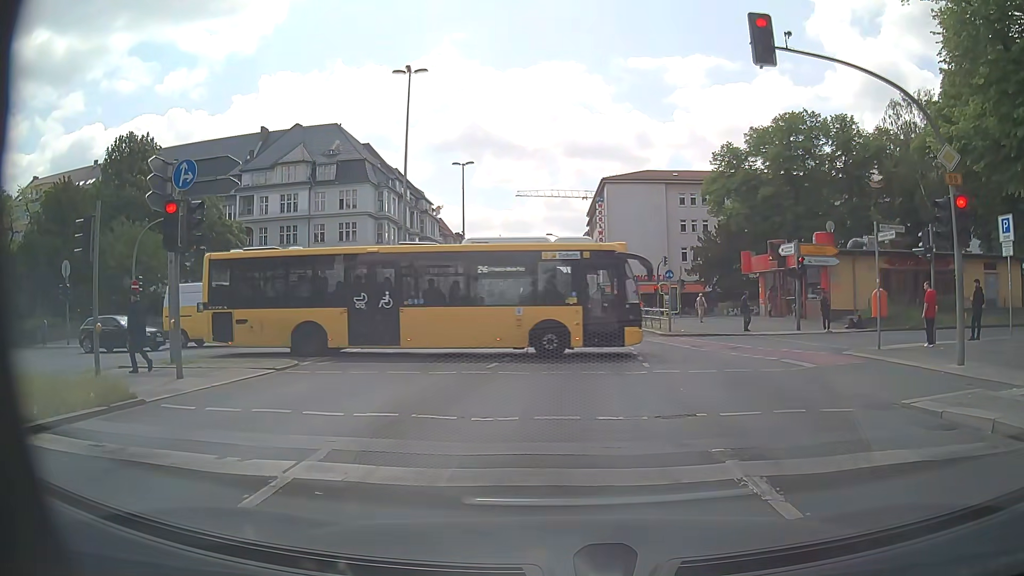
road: primary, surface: asphalt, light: Day
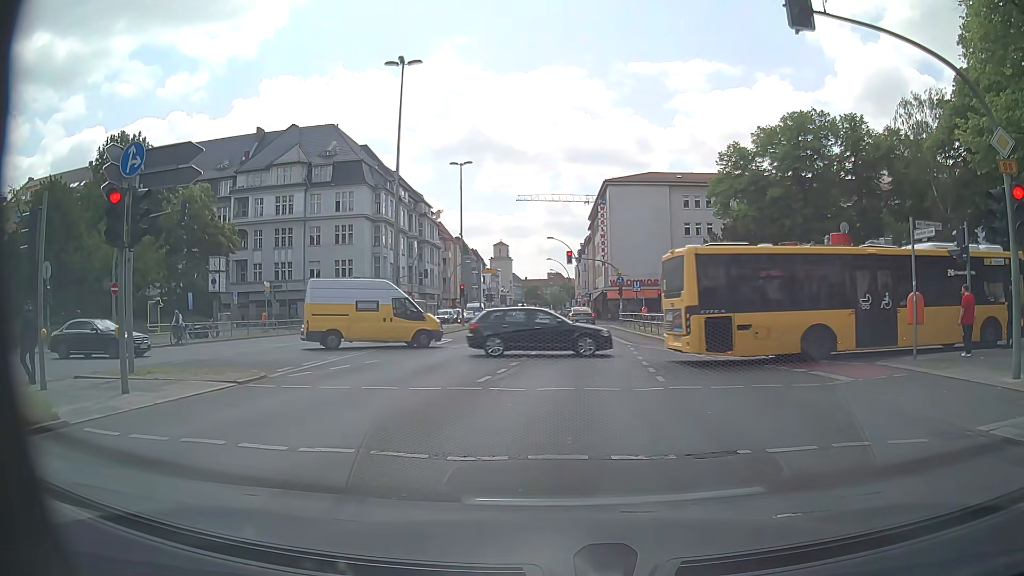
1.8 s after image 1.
(0.0, +1.7) m; 0°
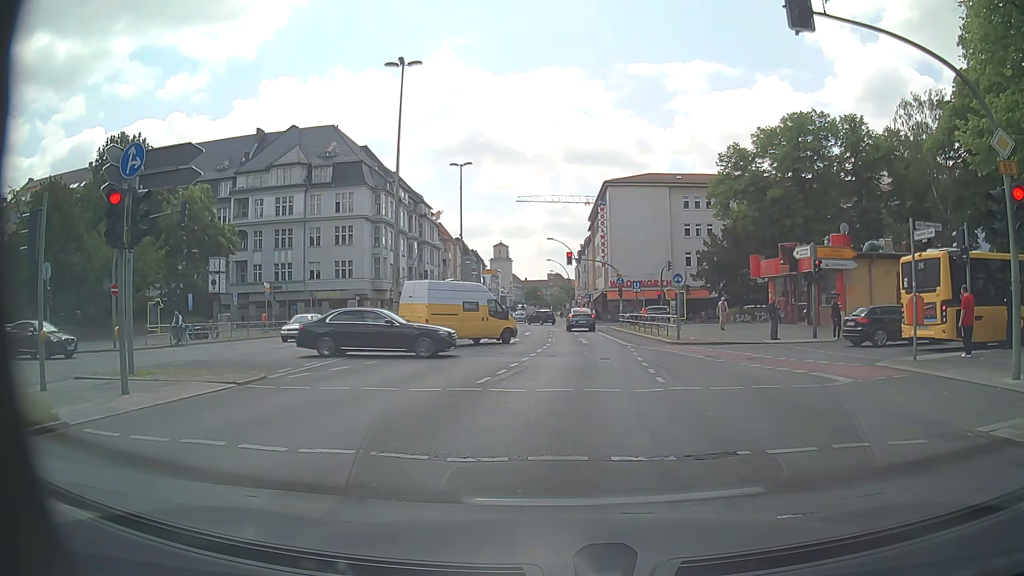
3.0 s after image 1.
(0.0, 0.0) m; 0°
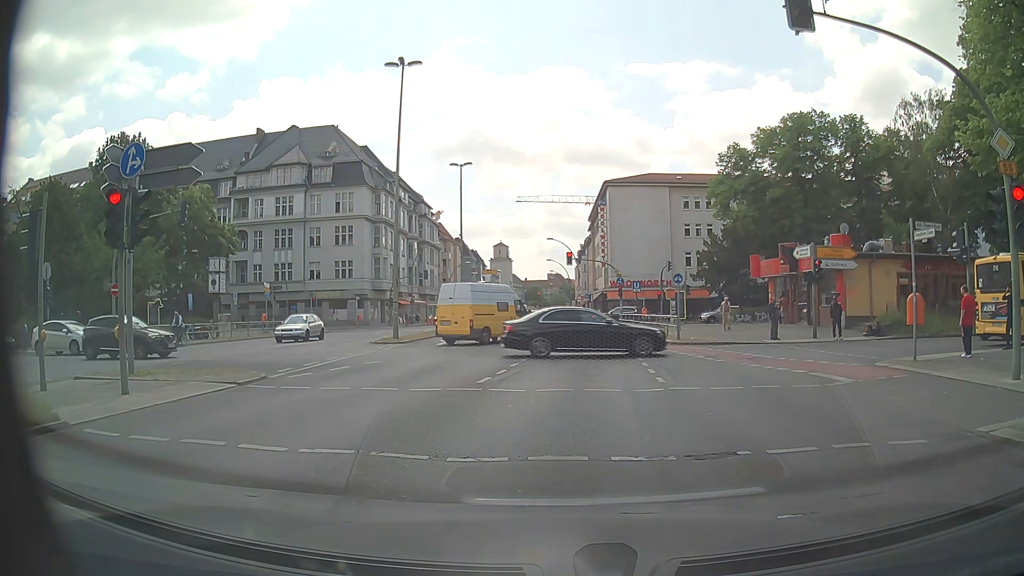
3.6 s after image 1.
(0.0, 0.0) m; 0°
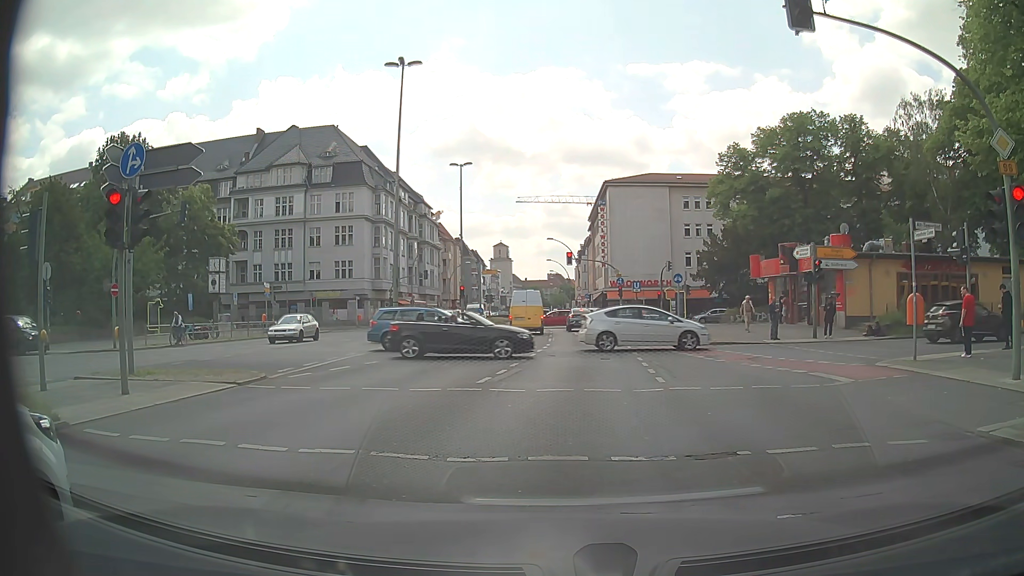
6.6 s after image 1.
(0.0, 0.0) m; 0°
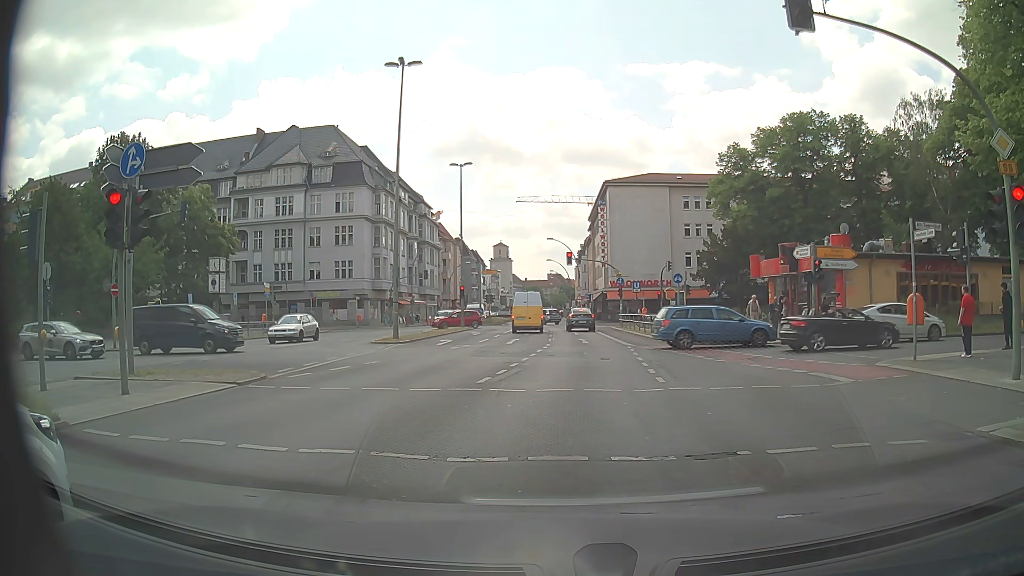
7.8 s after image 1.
(0.0, 0.0) m; 0°
